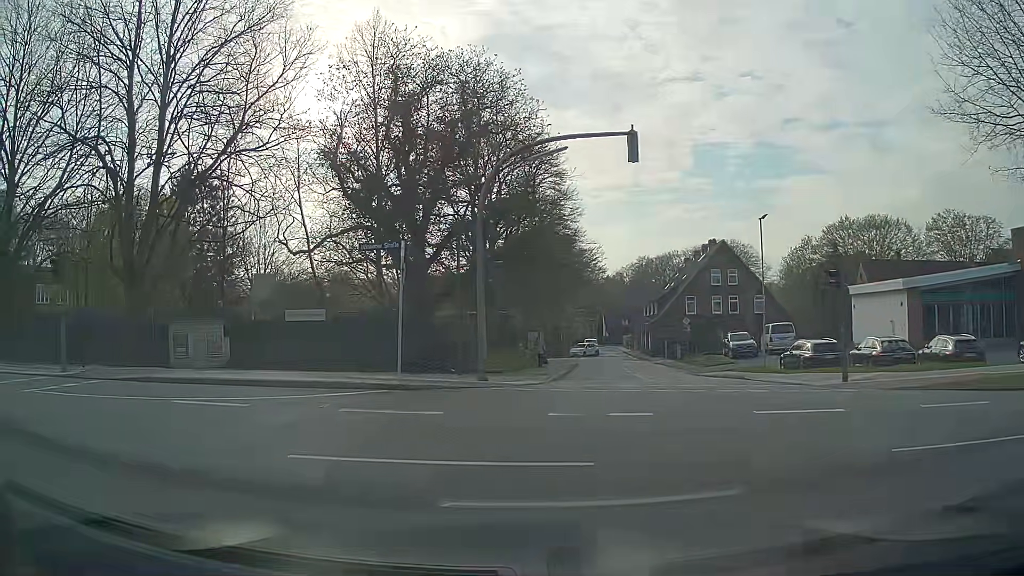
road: secondary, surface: asphalt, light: Day
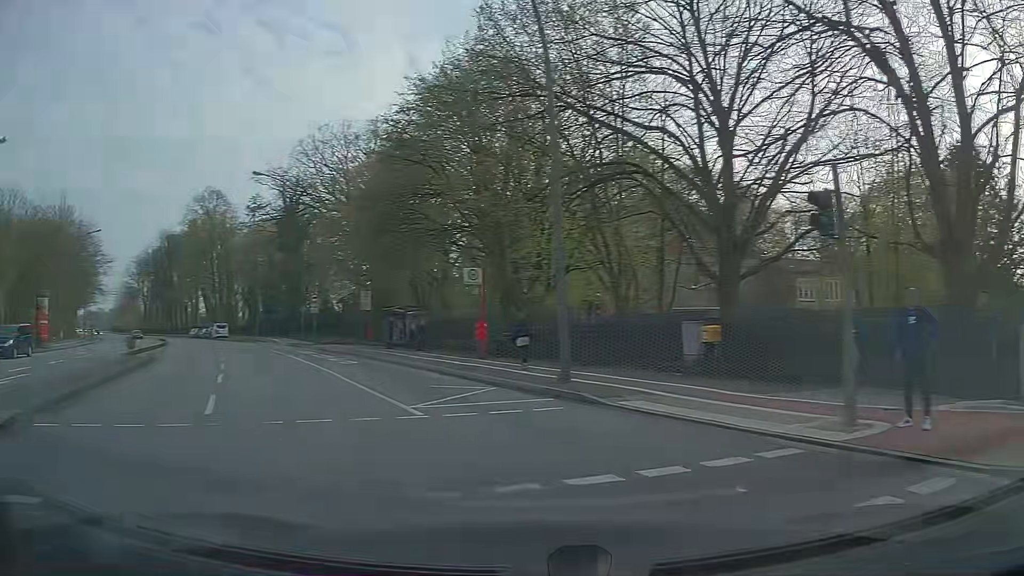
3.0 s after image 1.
(-5.1, +8.6) m; -68°
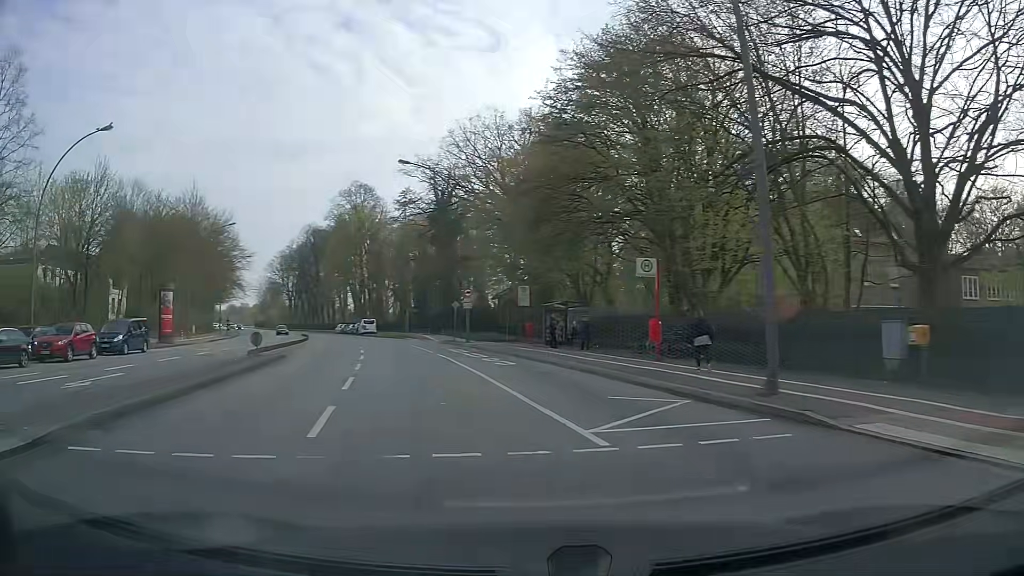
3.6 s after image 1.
(-0.3, +2.9) m; -13°
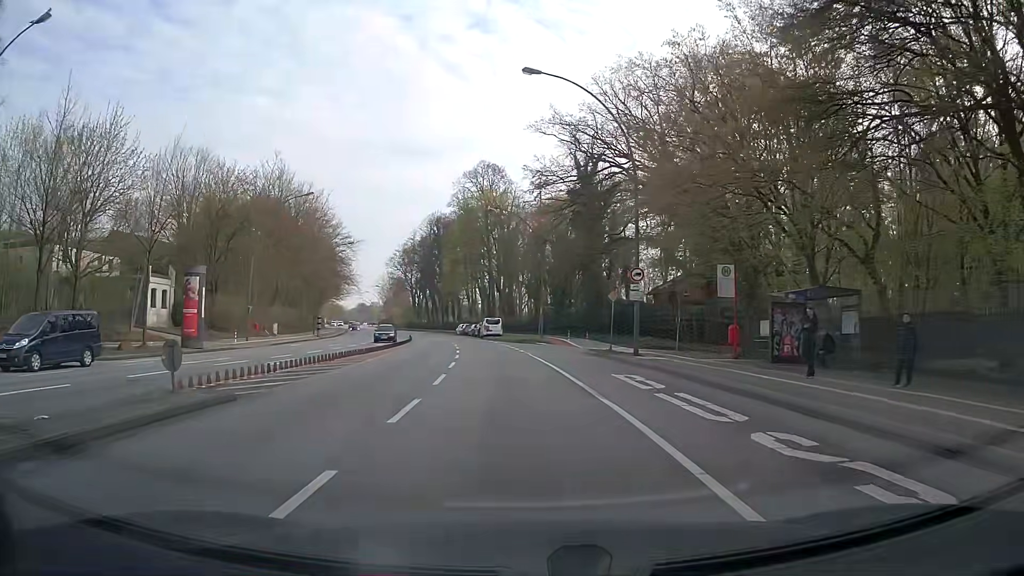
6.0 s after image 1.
(-2.3, +17.7) m; -10°
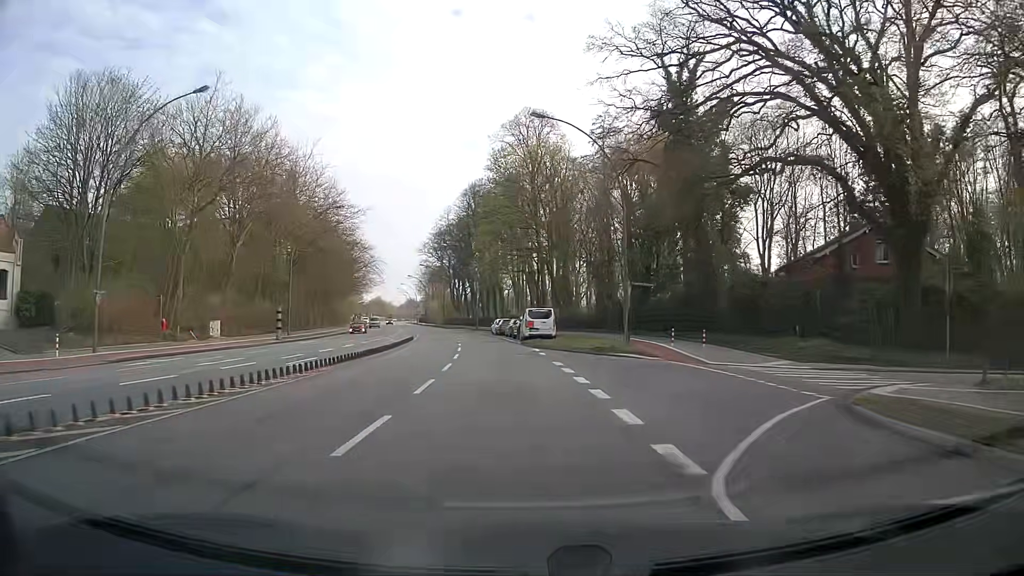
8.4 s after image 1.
(-1.2, +27.2) m; -5°
